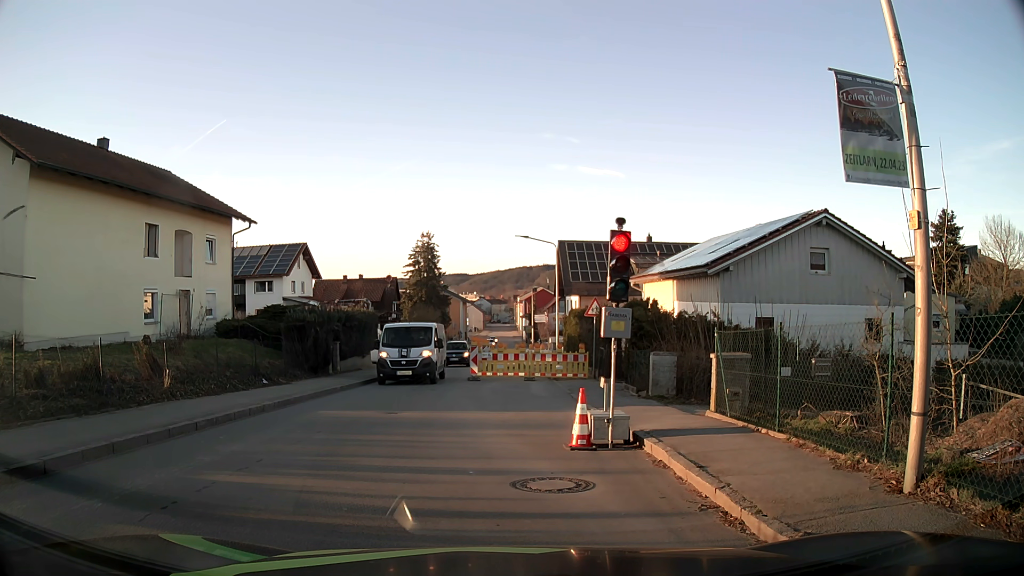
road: tertiary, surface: asphalt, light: Day
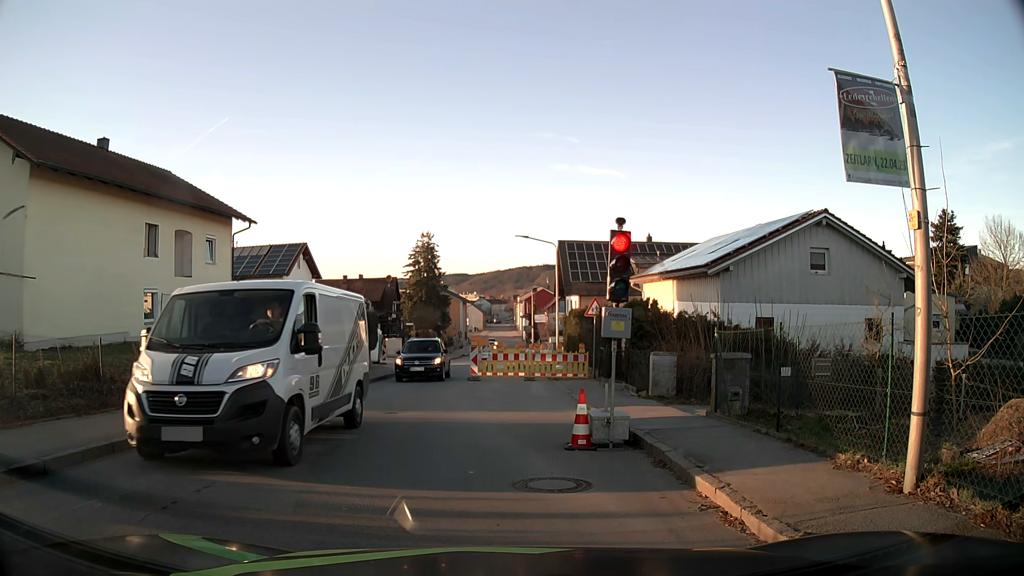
(0.0, 0.0) m; 0°
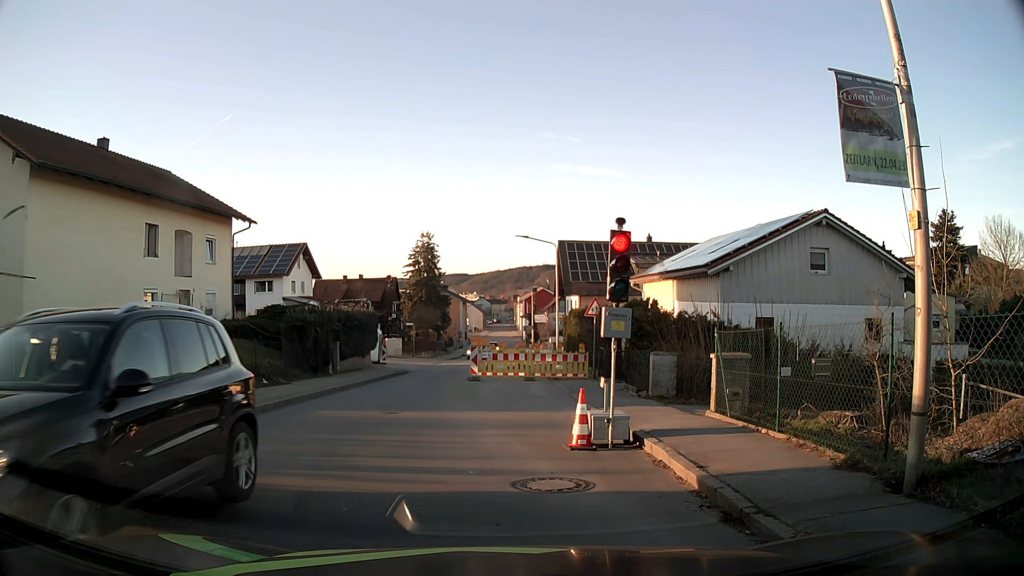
(0.0, 0.0) m; 0°
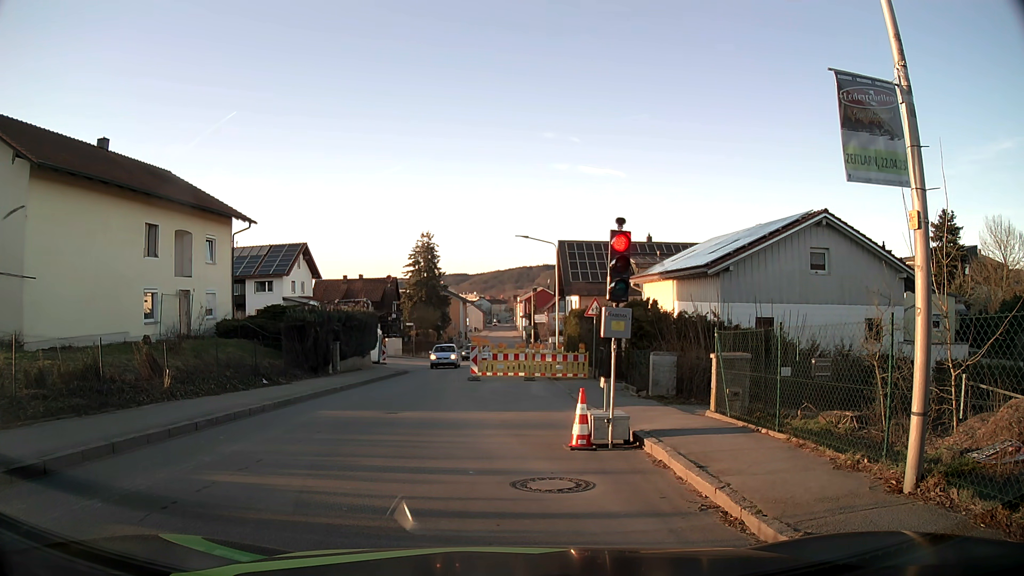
(0.0, 0.0) m; 0°
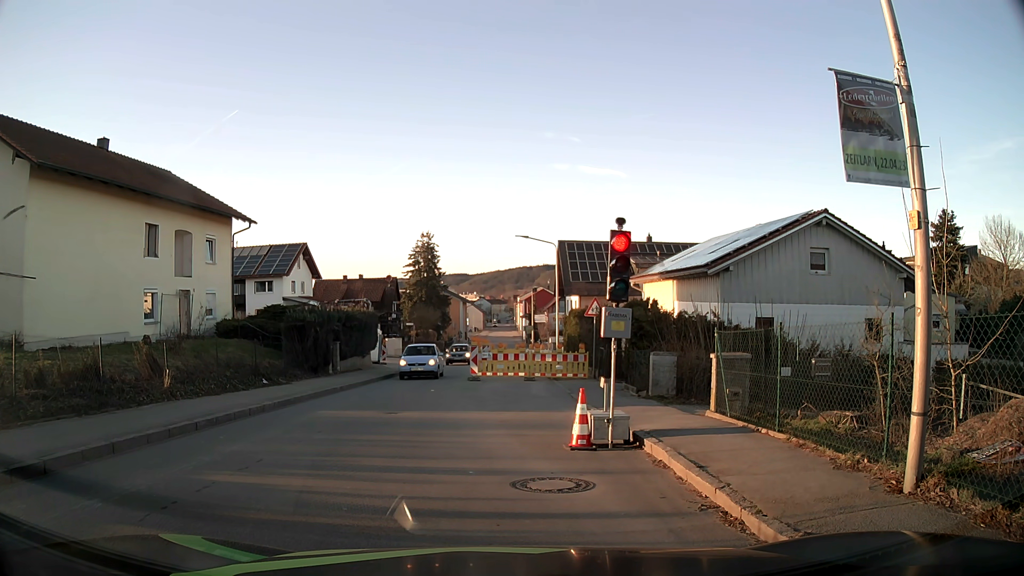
(0.0, 0.0) m; 0°
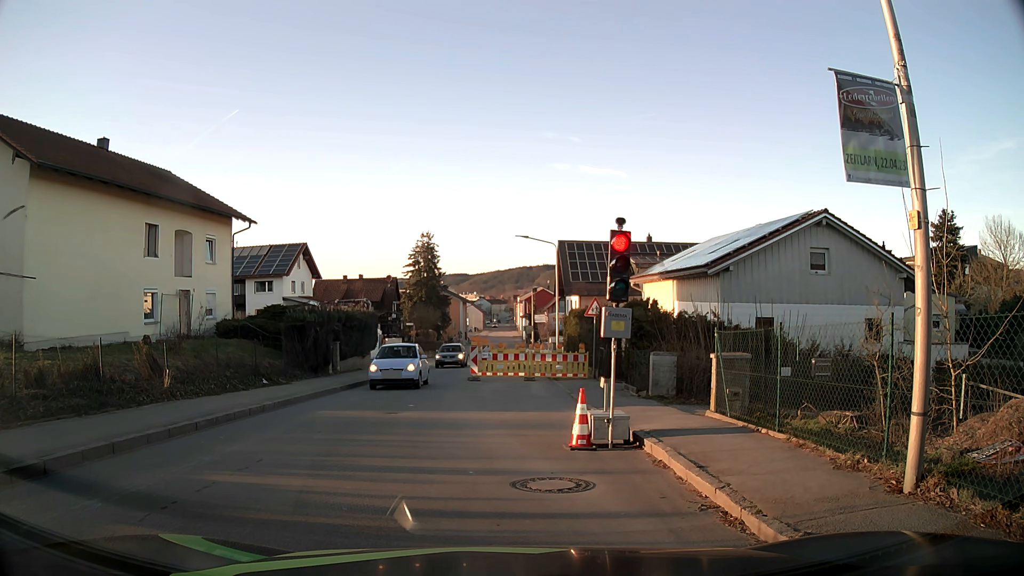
(0.0, 0.0) m; 0°
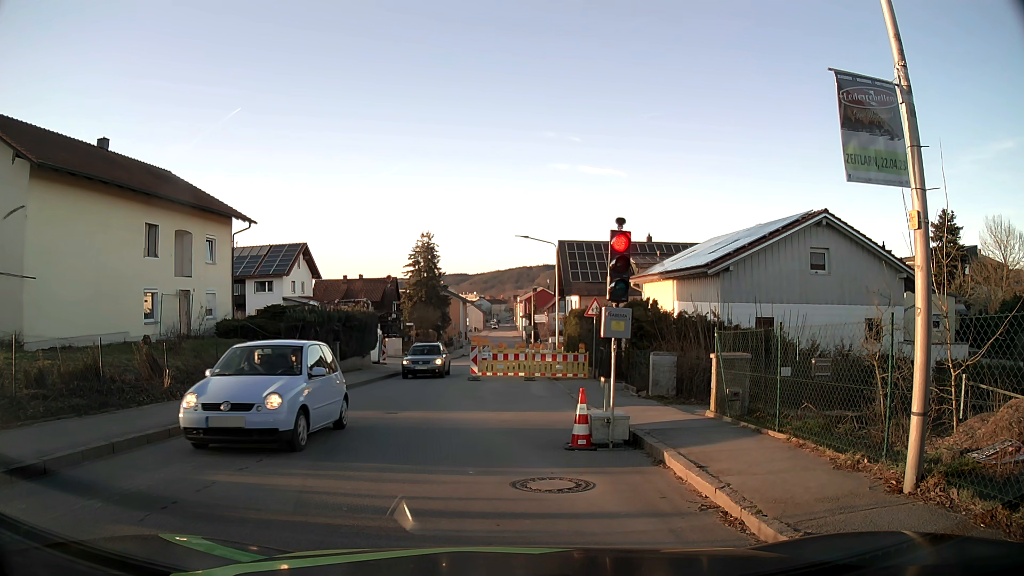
(0.0, 0.0) m; 0°
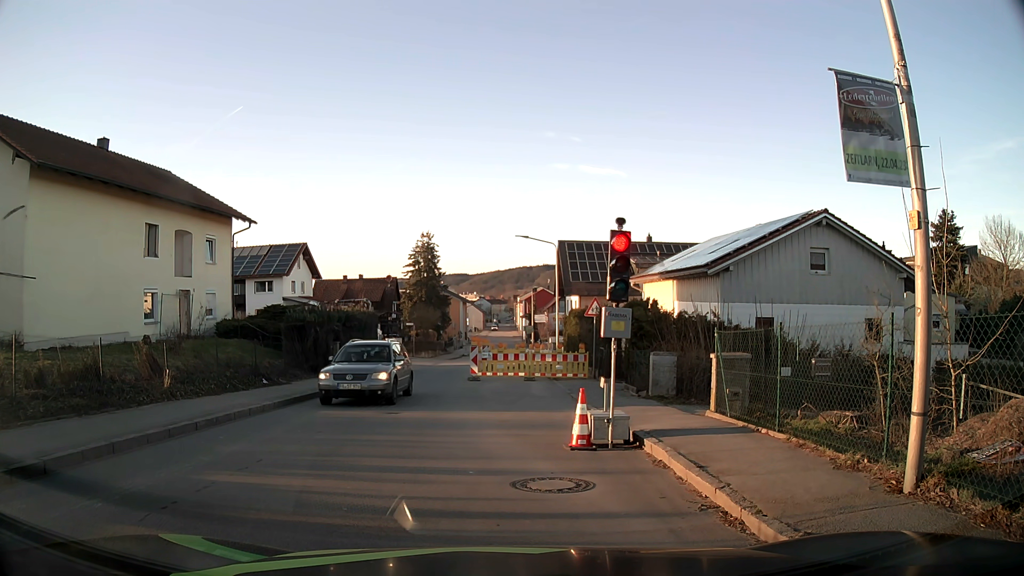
(0.0, 0.0) m; 0°
(-2, +10) (-3, +20) (-3, +30) (-3, +40) (-3, +50) (-2, +60) (-1, +70) (0, +80) (+1, +90) (+1, +100) m
